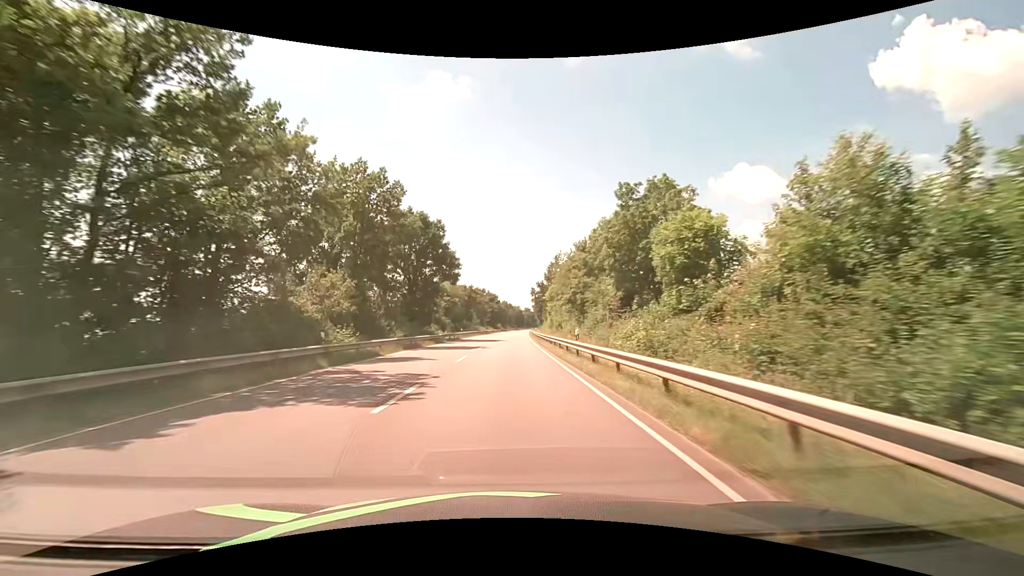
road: primary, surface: asphalt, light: Day
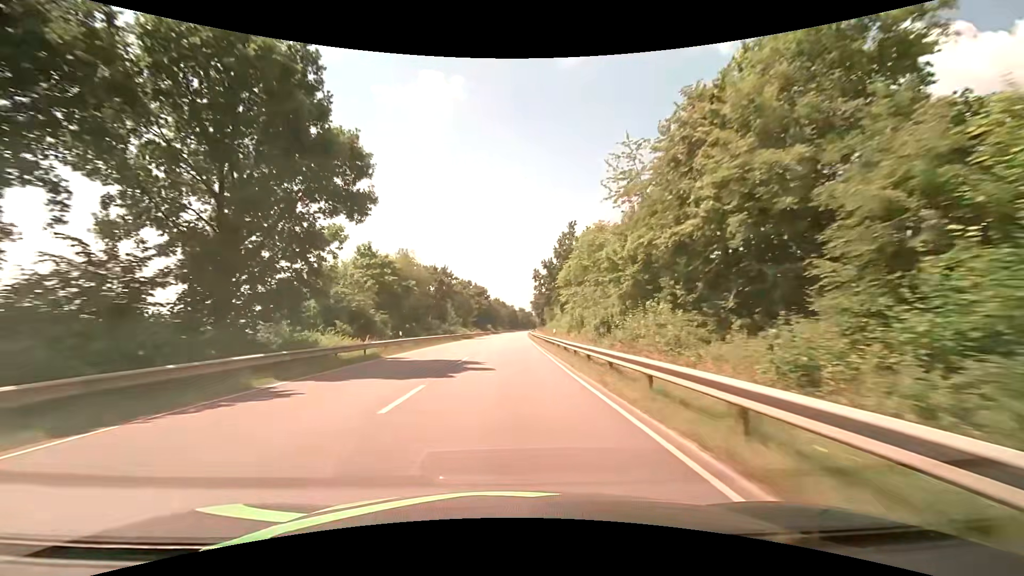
(+0.4, +35.3) m; +1°
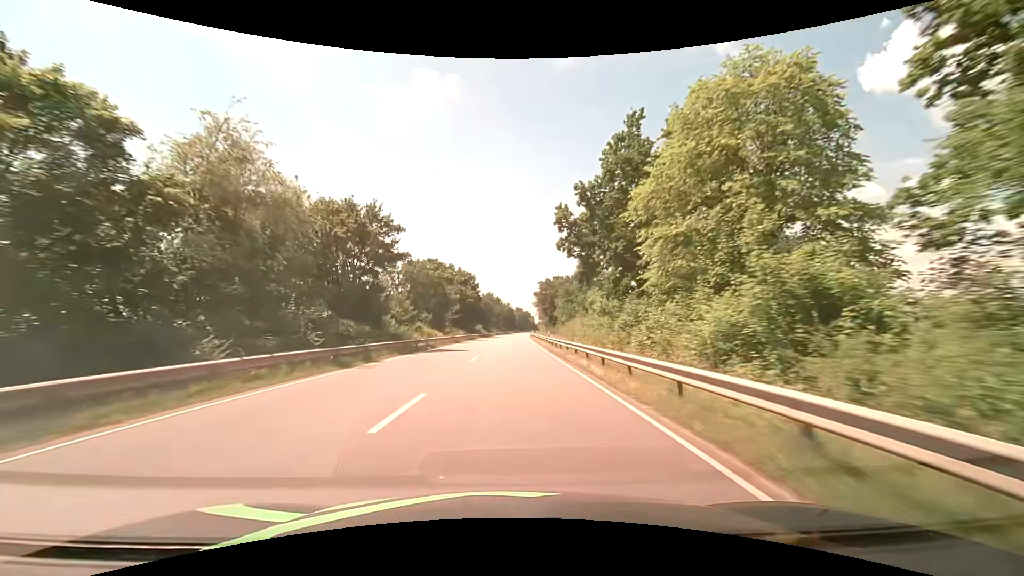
(+0.1, +37.1) m; 0°
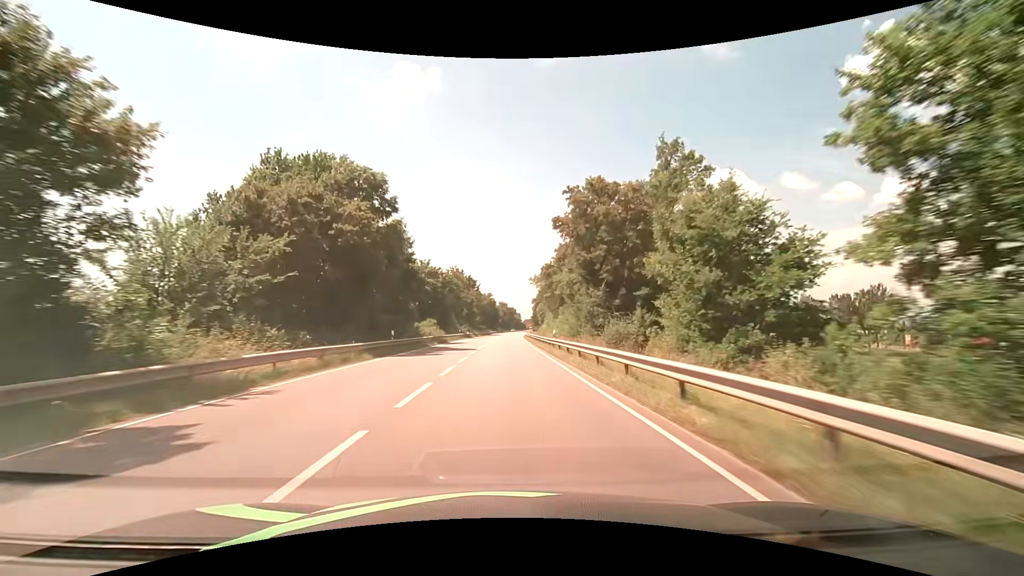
(+1.2, +64.8) m; +2°
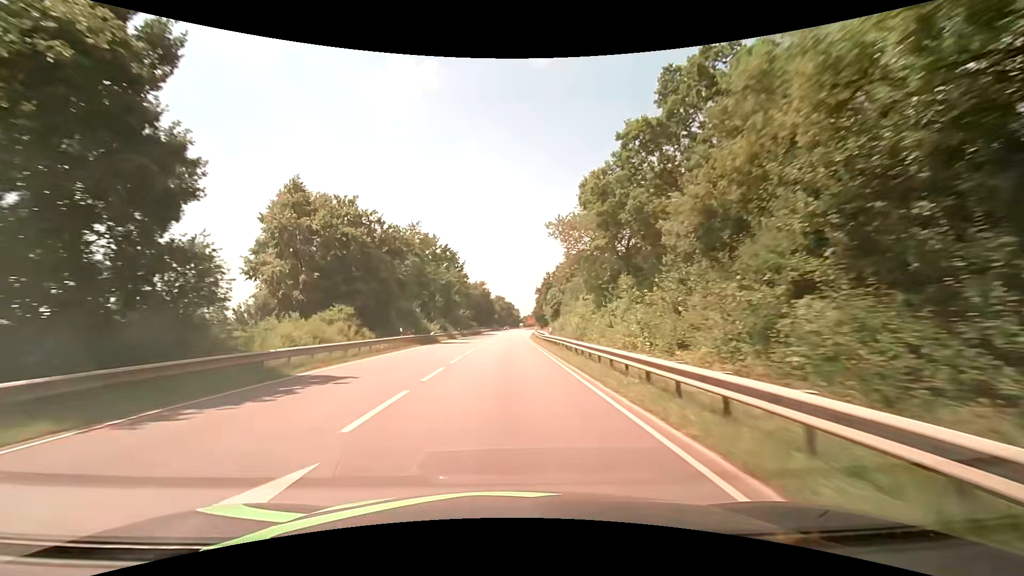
(+0.2, +38.0) m; 0°
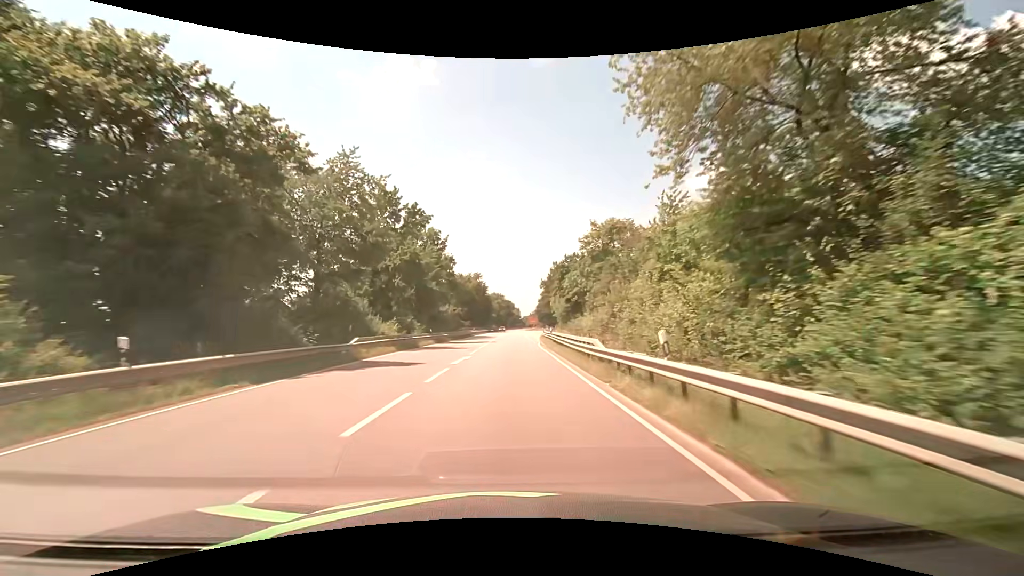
(0.0, +24.1) m; 0°
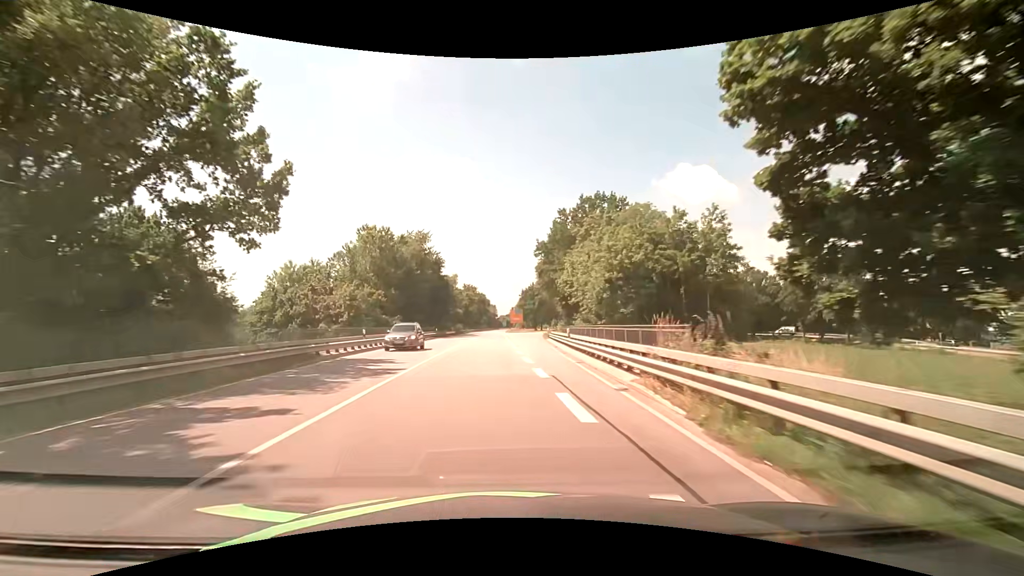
(+1.3, +55.9) m; +3°
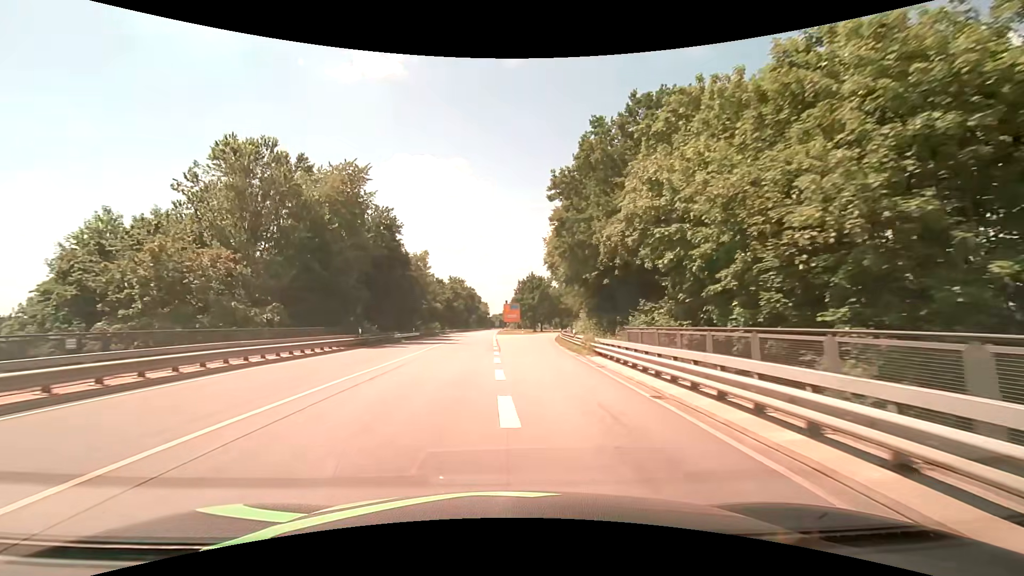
(+0.3, +30.2) m; +1°
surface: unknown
(0, +10) (0, +20) (0, +30) (+1, +40) (+1, +50) (+2, +60) (+3, +70) (+5, +80) (+7, +90) (+9, +99) m
